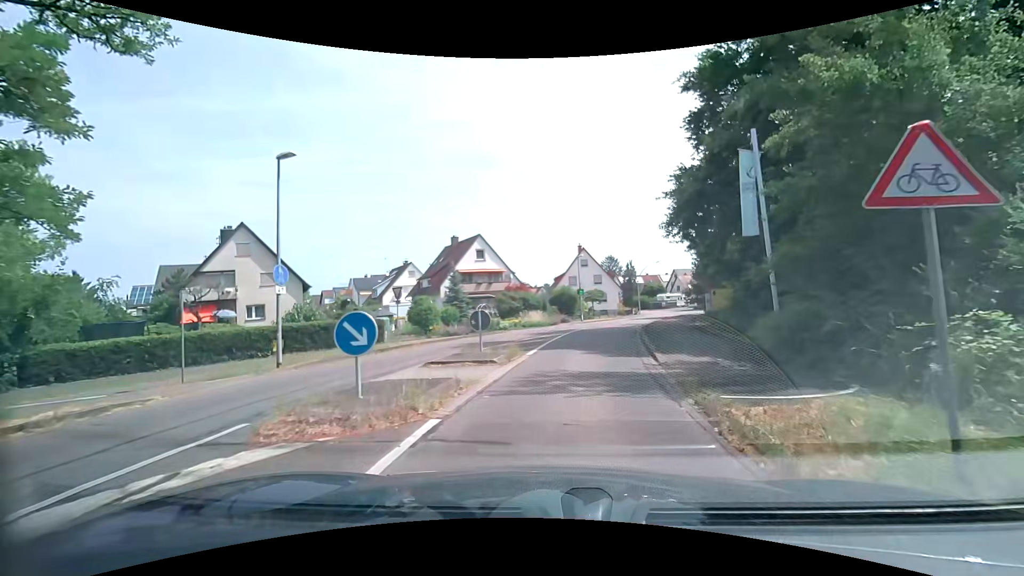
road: tertiary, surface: asphalt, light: Day
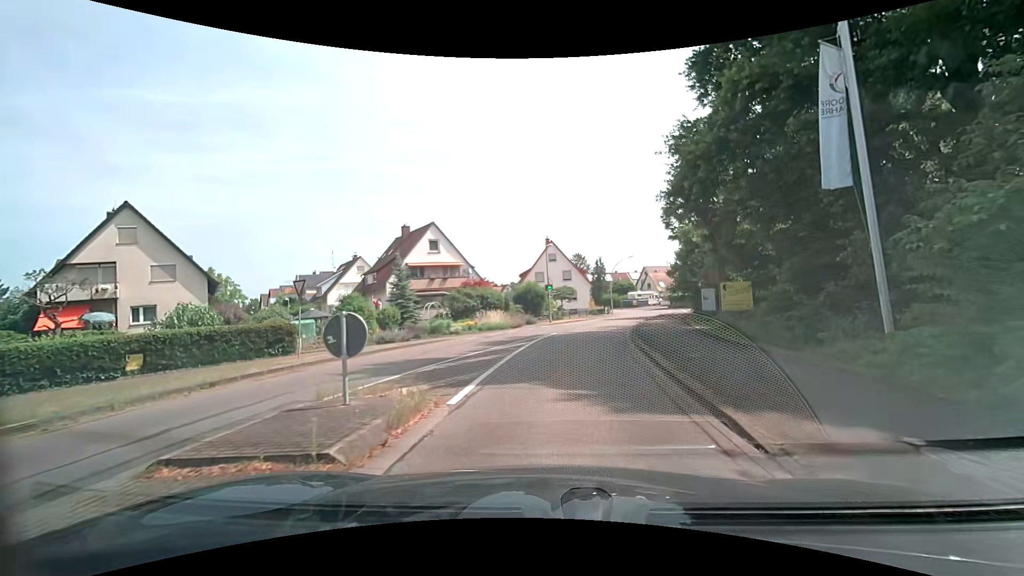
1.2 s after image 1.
(+0.2, +7.3) m; +3°
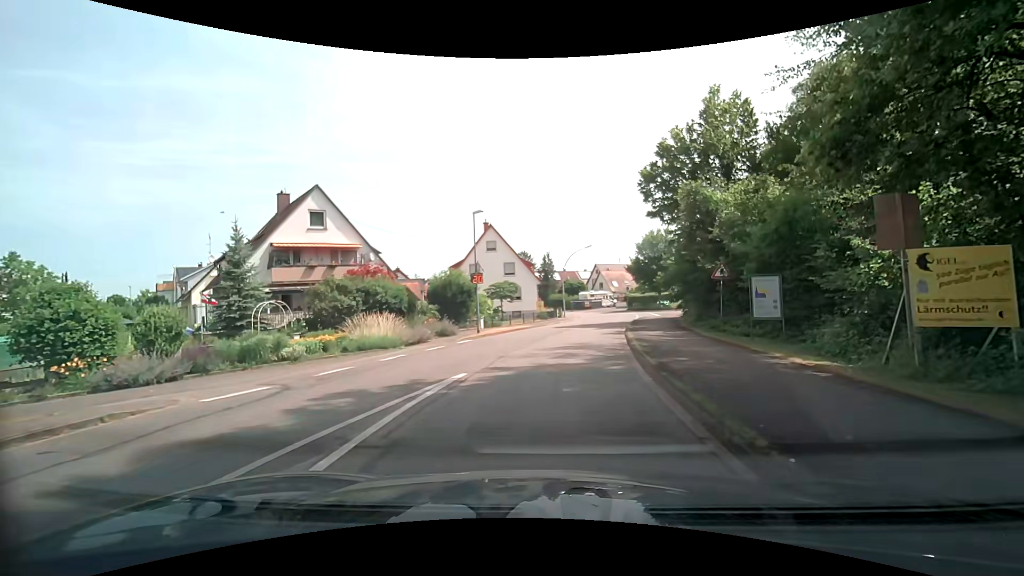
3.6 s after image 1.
(+0.9, +14.4) m; +7°
(0, +10) (+1, +20) (+3, +30) (+5, +40) (+8, +49) (+15, +56) (+23, +63) (+31, +69) (+39, +74) (+48, +79) m
